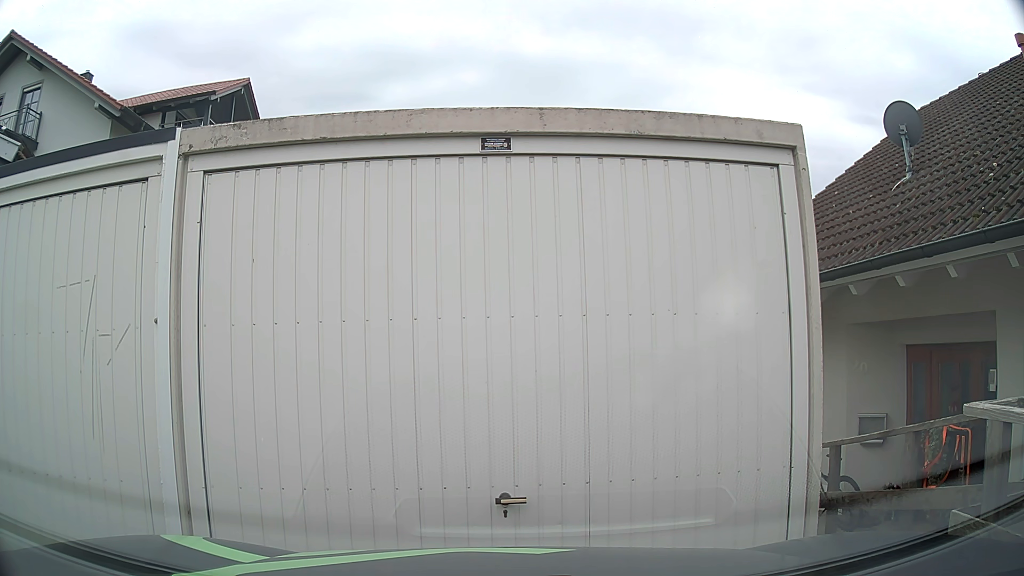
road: residential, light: Day
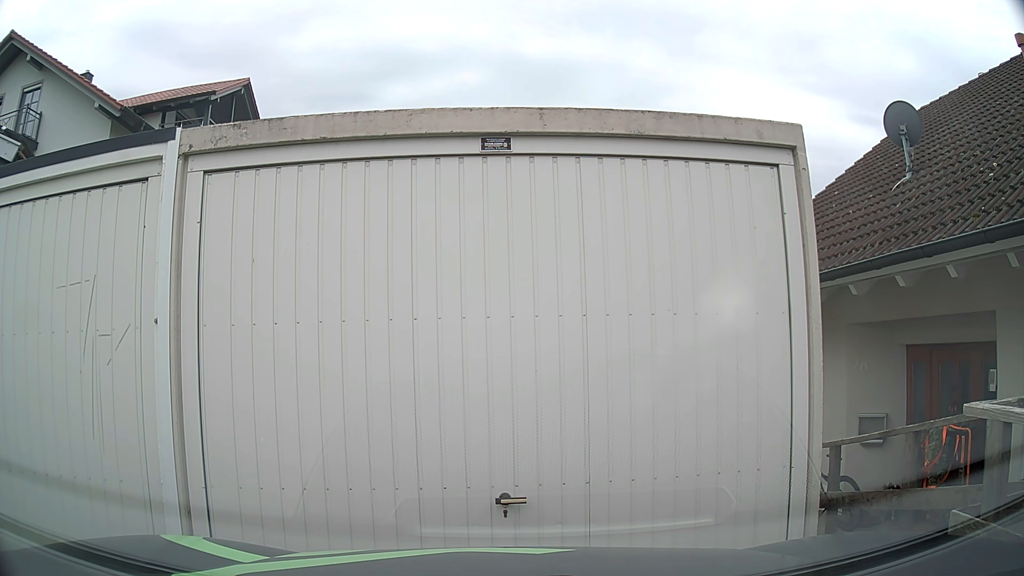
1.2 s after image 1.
(0.0, 0.0) m; 0°
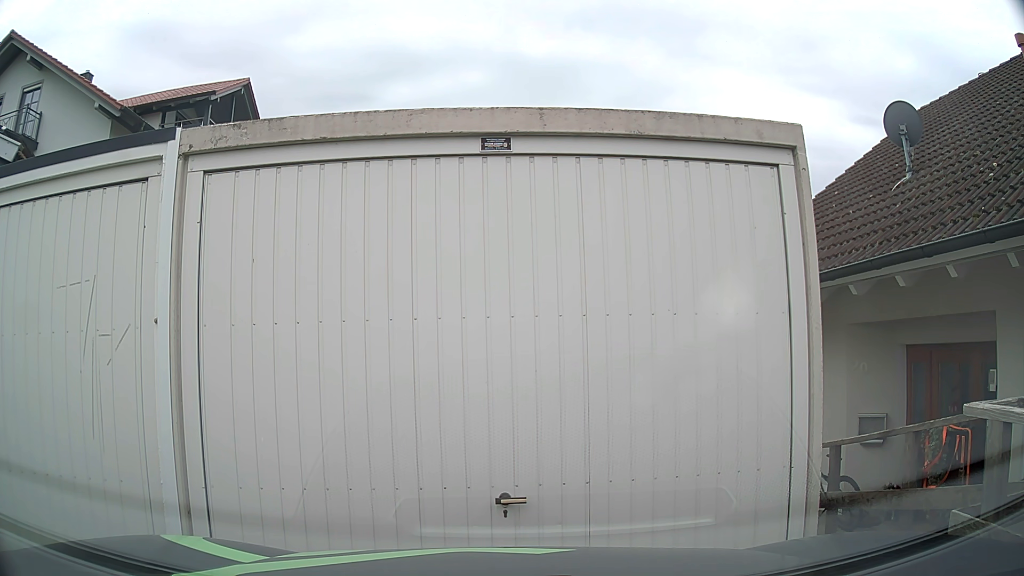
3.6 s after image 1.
(0.0, 0.0) m; 0°
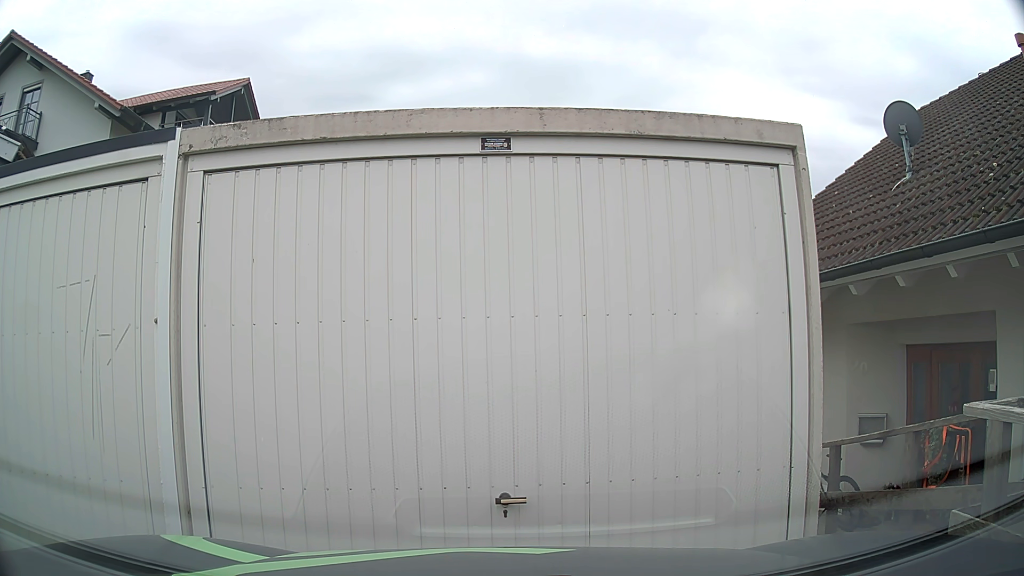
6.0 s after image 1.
(0.0, 0.0) m; 0°
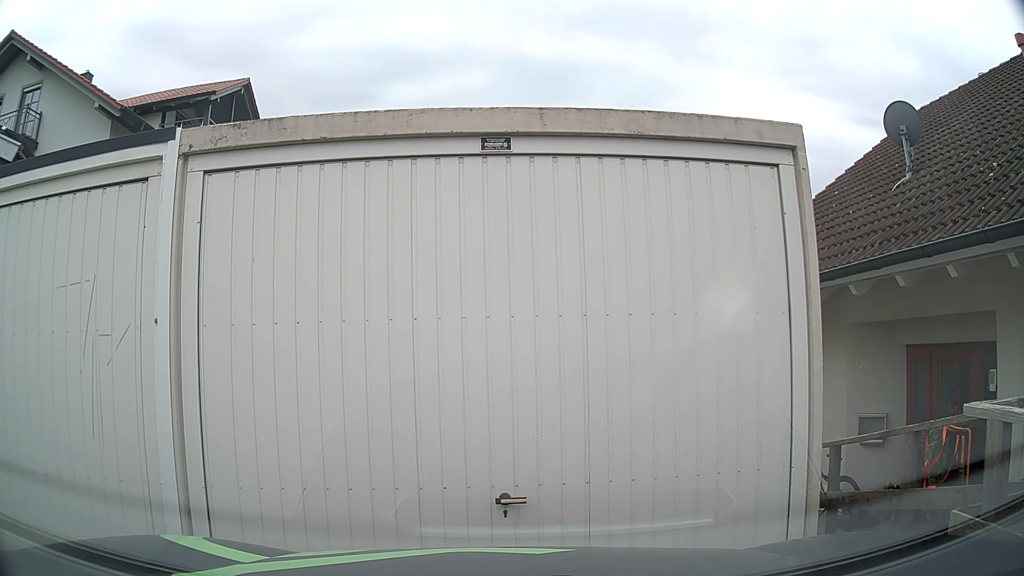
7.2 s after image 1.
(0.0, 0.0) m; 0°
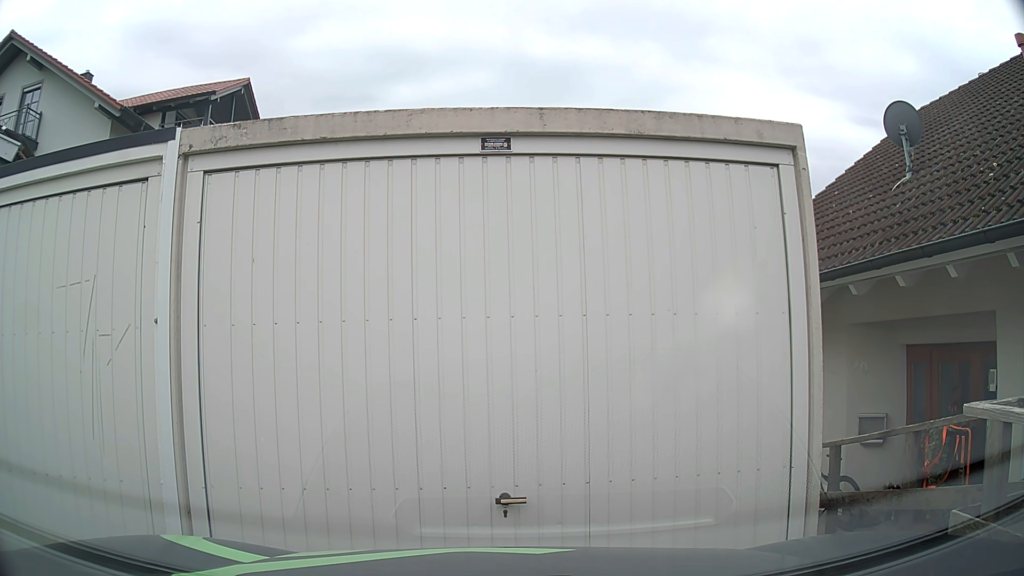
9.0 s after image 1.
(0.0, 0.0) m; 0°
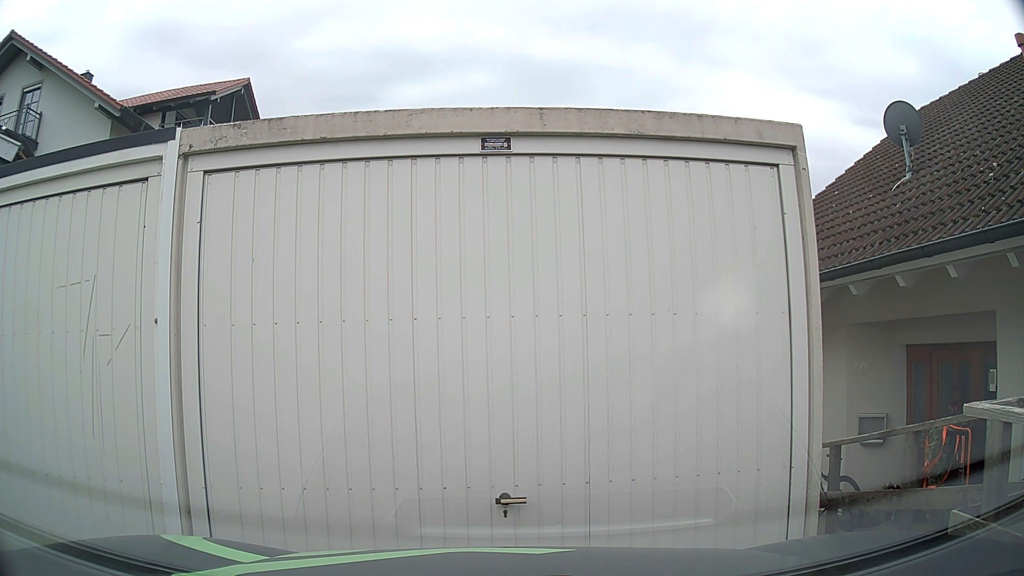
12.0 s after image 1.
(0.0, 0.0) m; 0°
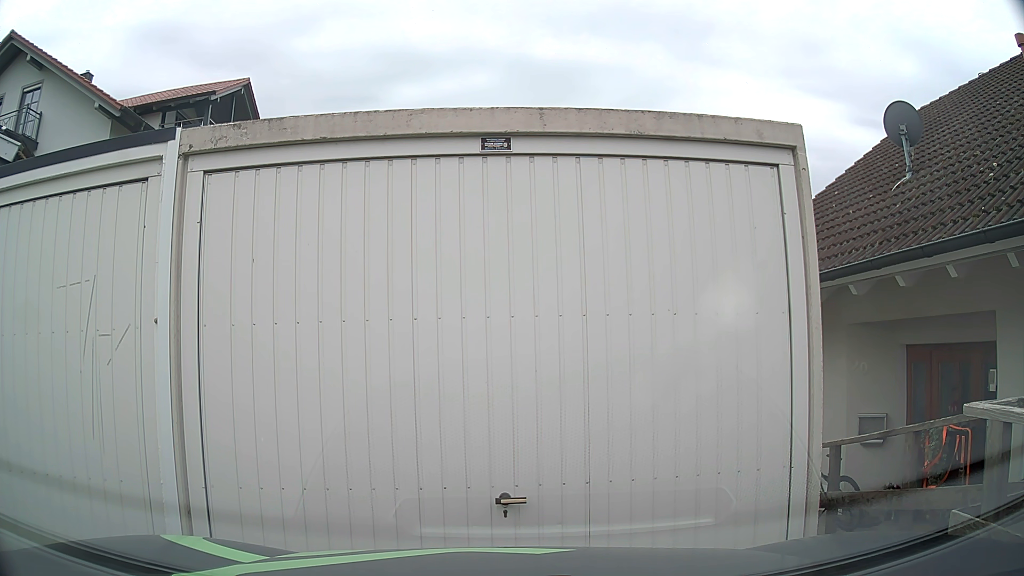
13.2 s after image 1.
(0.0, 0.0) m; 0°
